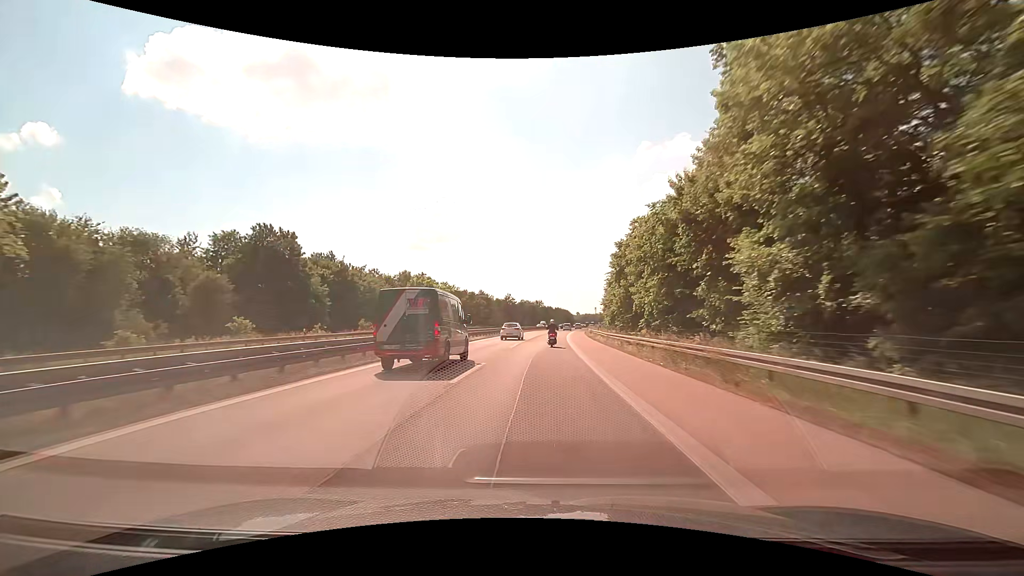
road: motorway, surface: asphalt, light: Day
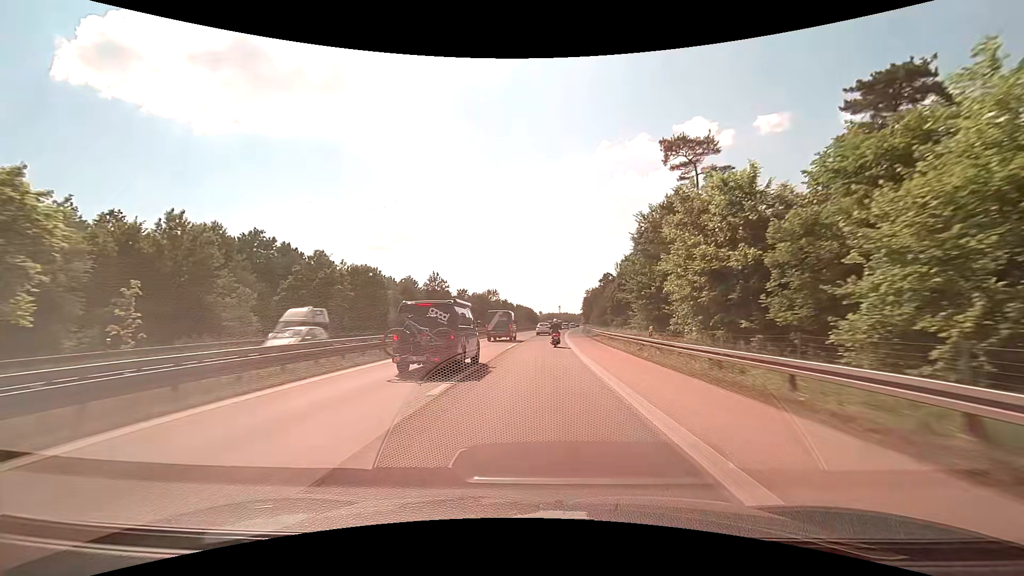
(+2.7, +73.1) m; +4°
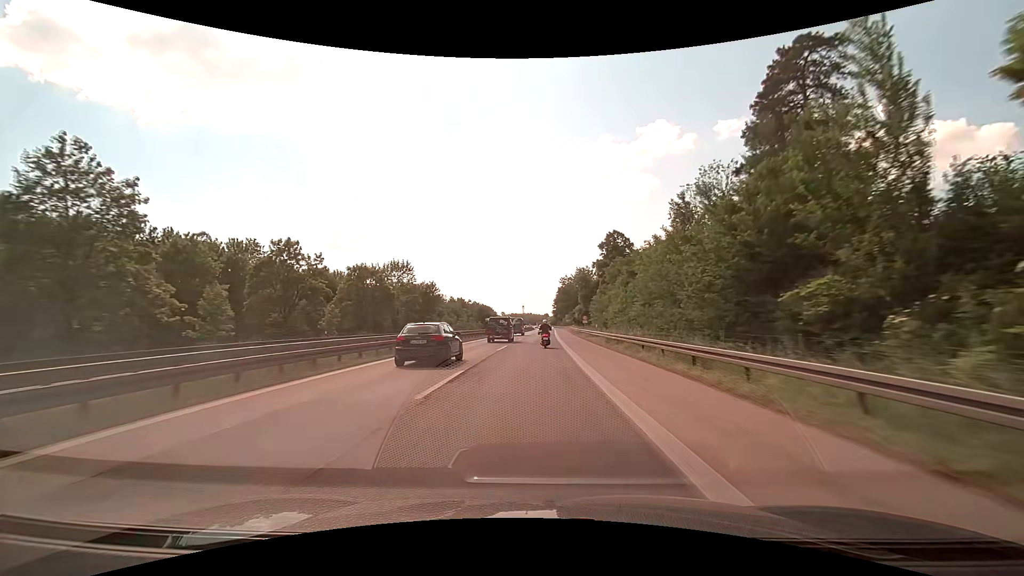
(+2.5, +73.2) m; +4°
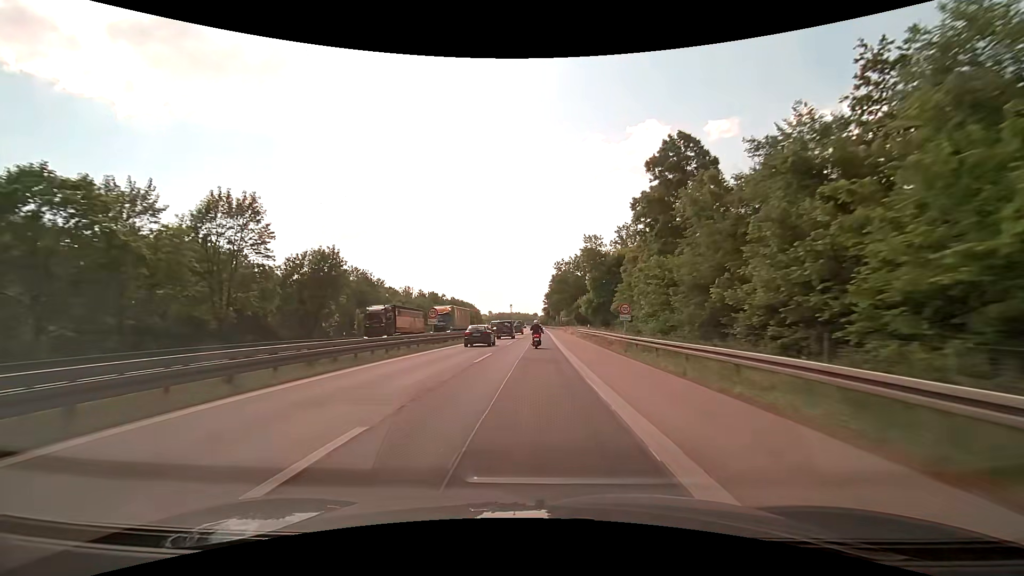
(+0.7, +44.0) m; +1°
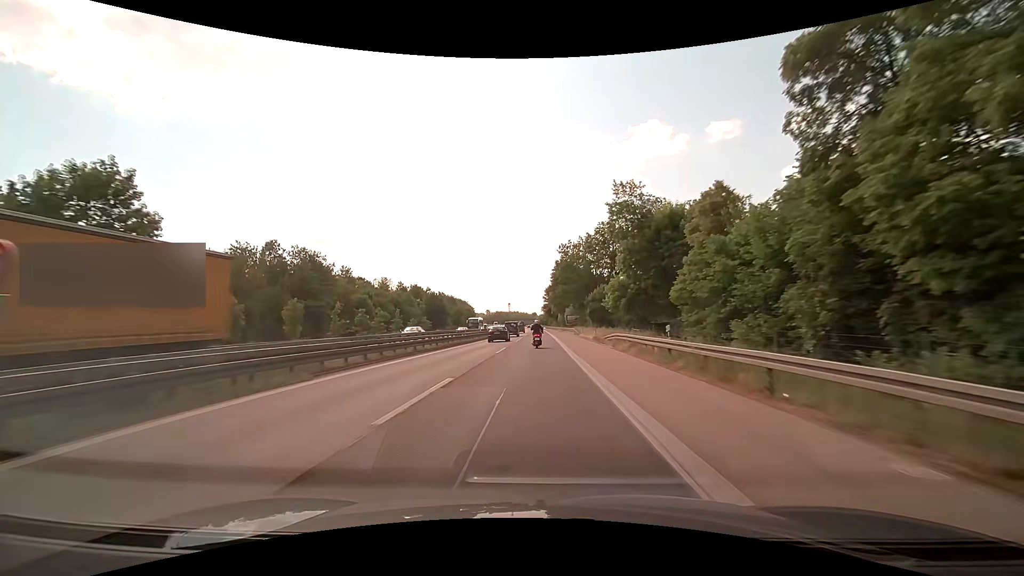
(+0.1, +29.4) m; 0°
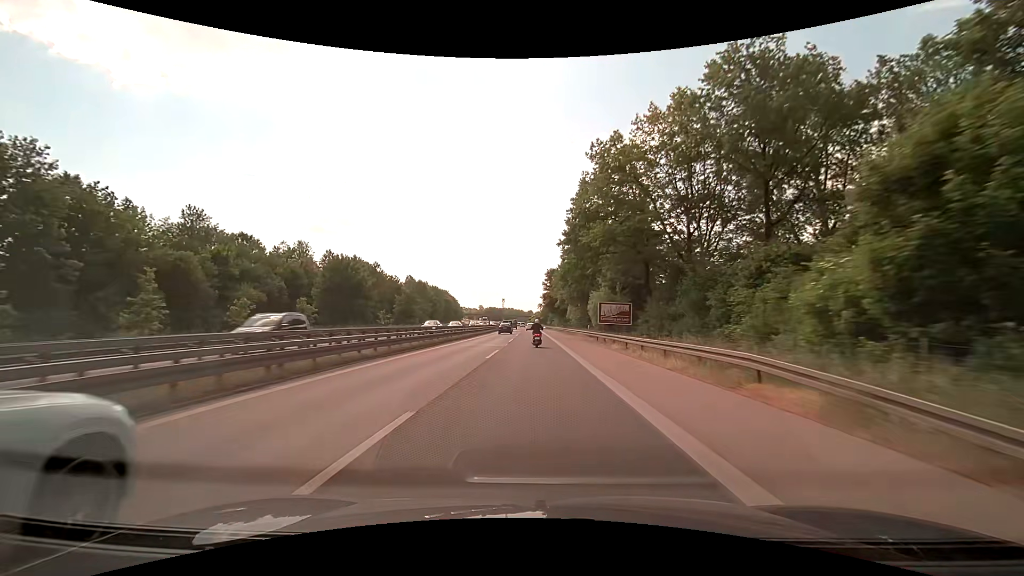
(+0.2, +58.9) m; +1°
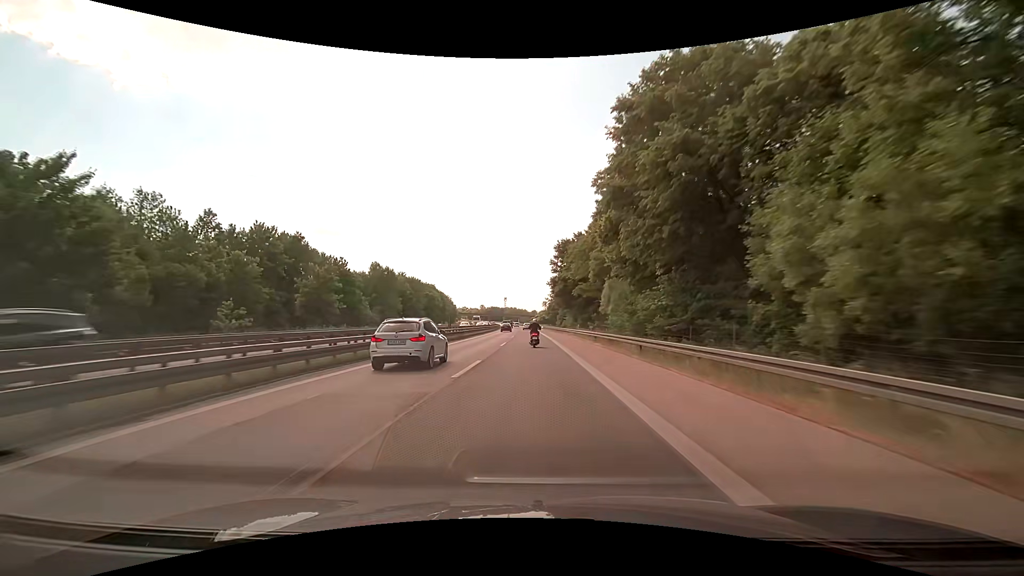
(-0.2, +44.2) m; 0°
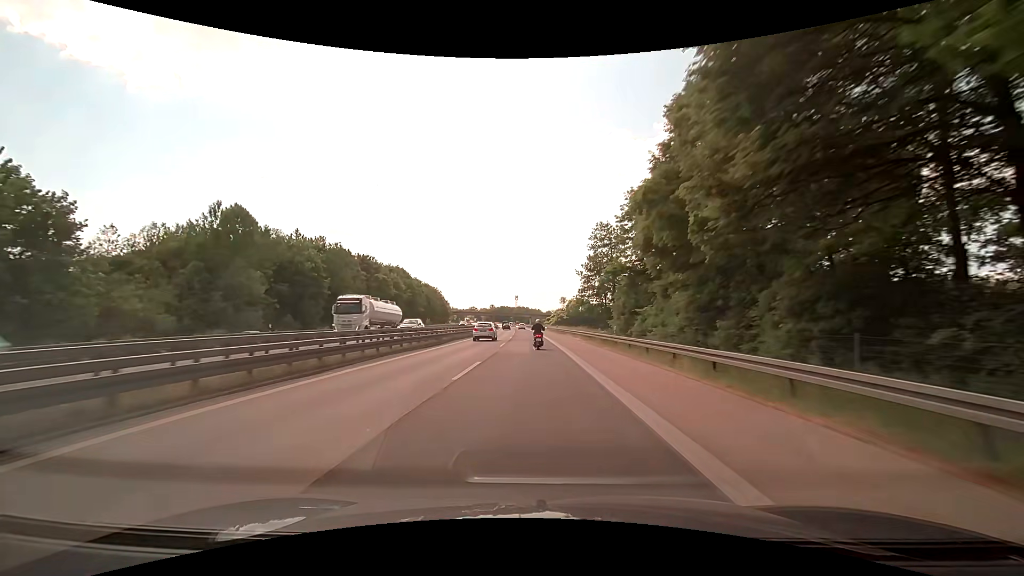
(-1.0, +73.2) m; -2°
(0, +10) (0, +20) (0, +30) (0, +40) (0, +50) (-1, +60) (-1, +70) (-1, +80) (-2, +90) (-2, +100) m
